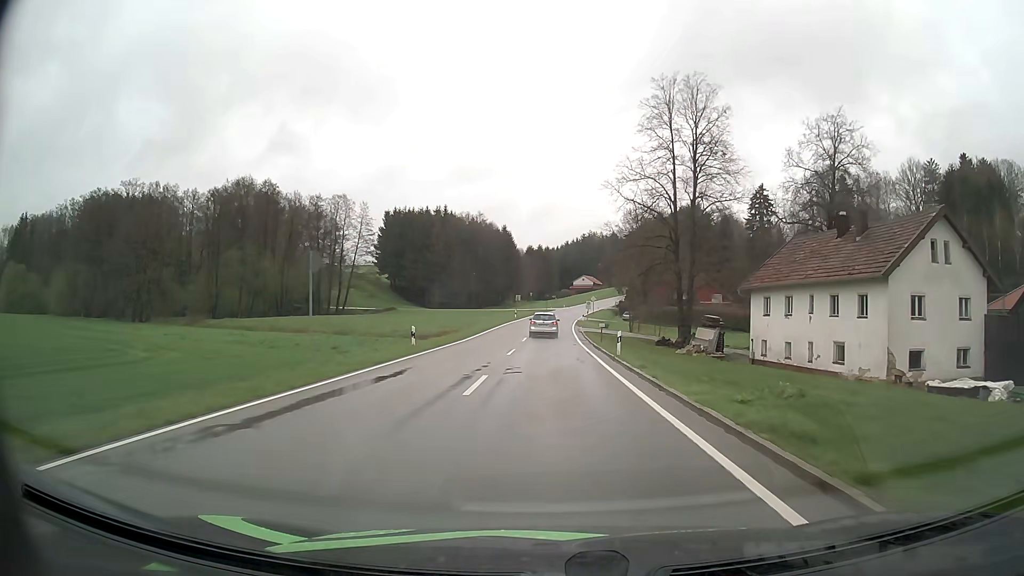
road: tertiary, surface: asphalt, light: Day
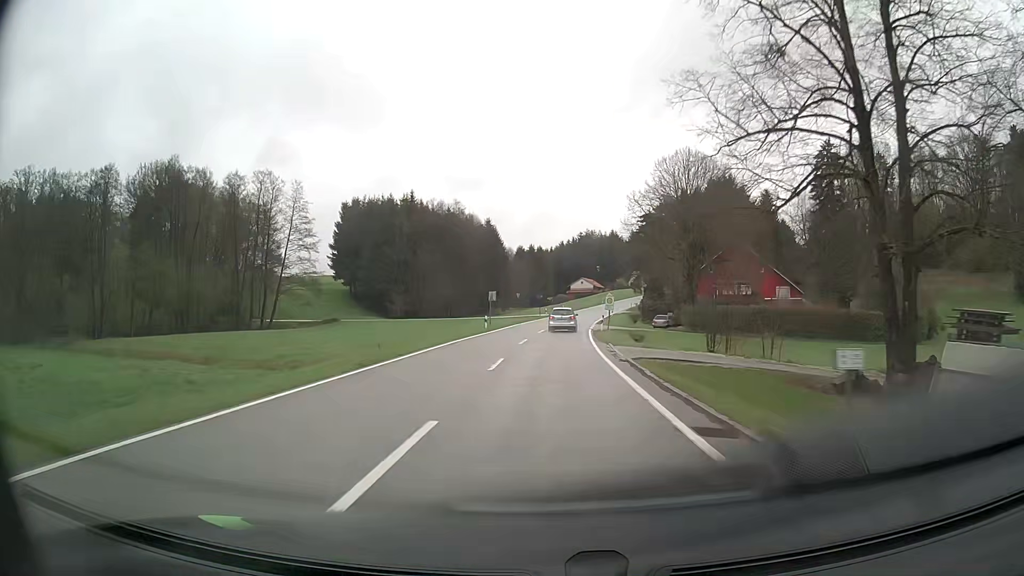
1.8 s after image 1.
(+0.1, +32.6) m; 0°
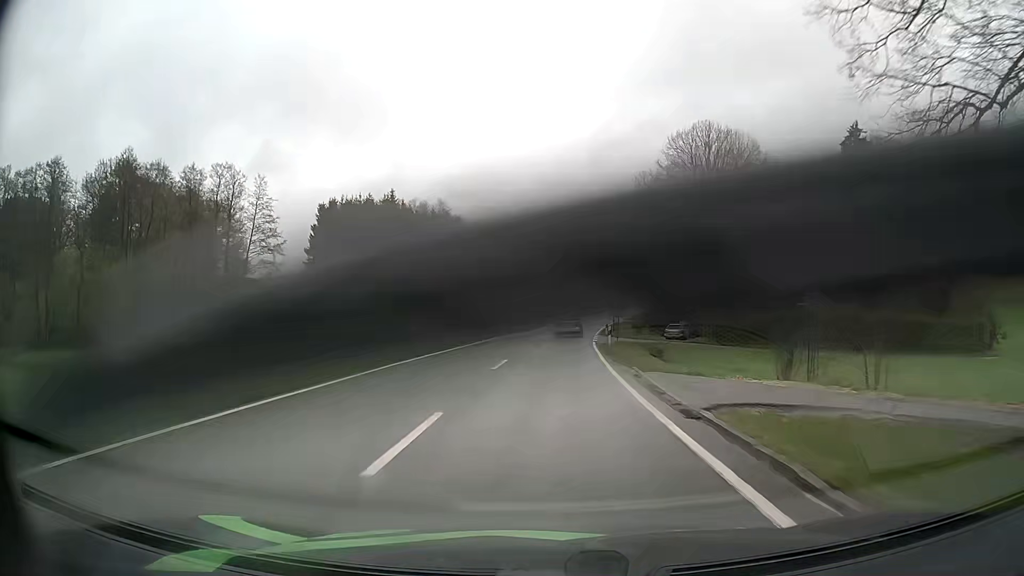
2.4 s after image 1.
(0.0, +10.9) m; +1°
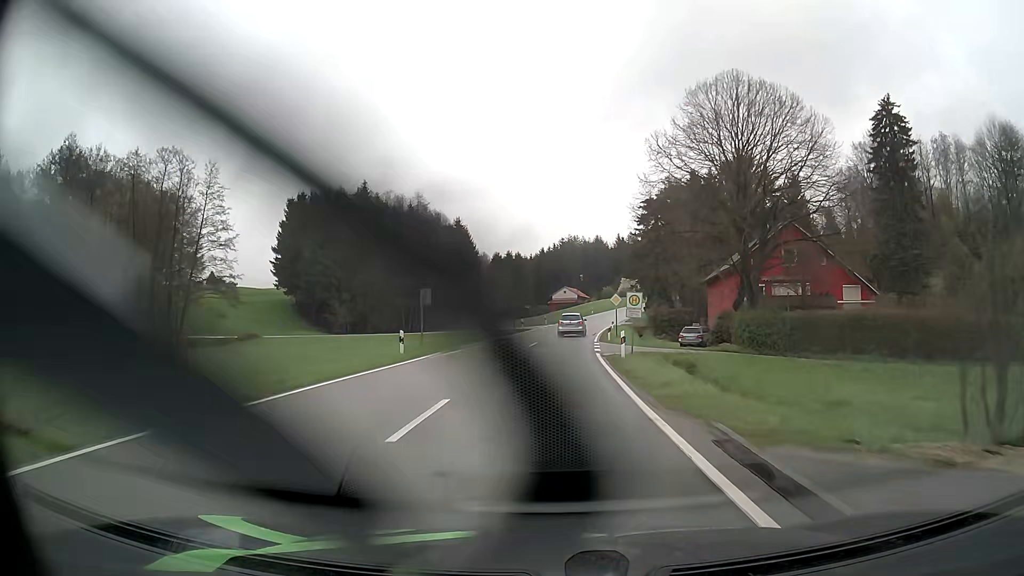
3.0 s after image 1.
(+0.1, +11.0) m; +1°
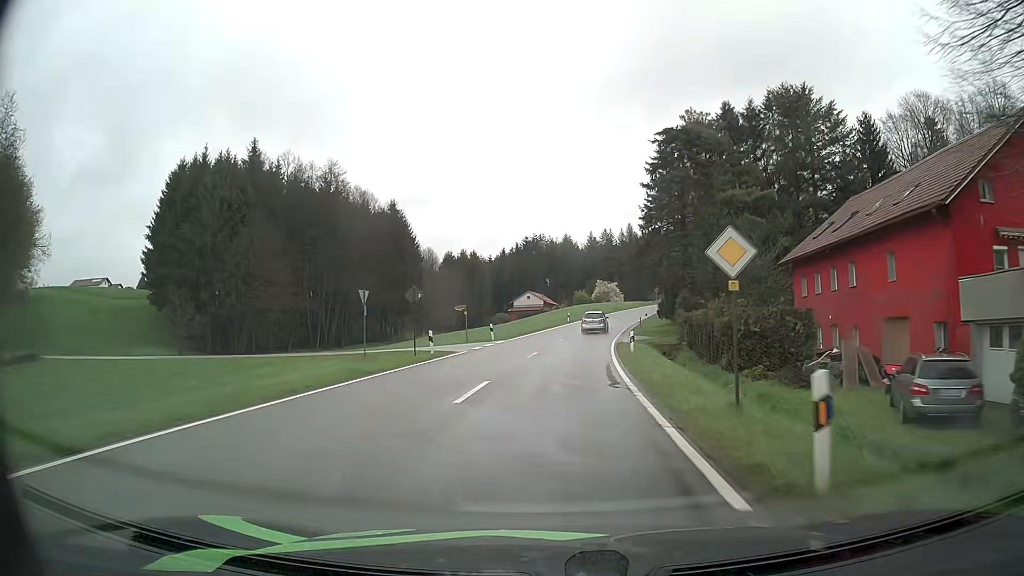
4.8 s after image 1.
(+0.9, +32.8) m; +3°
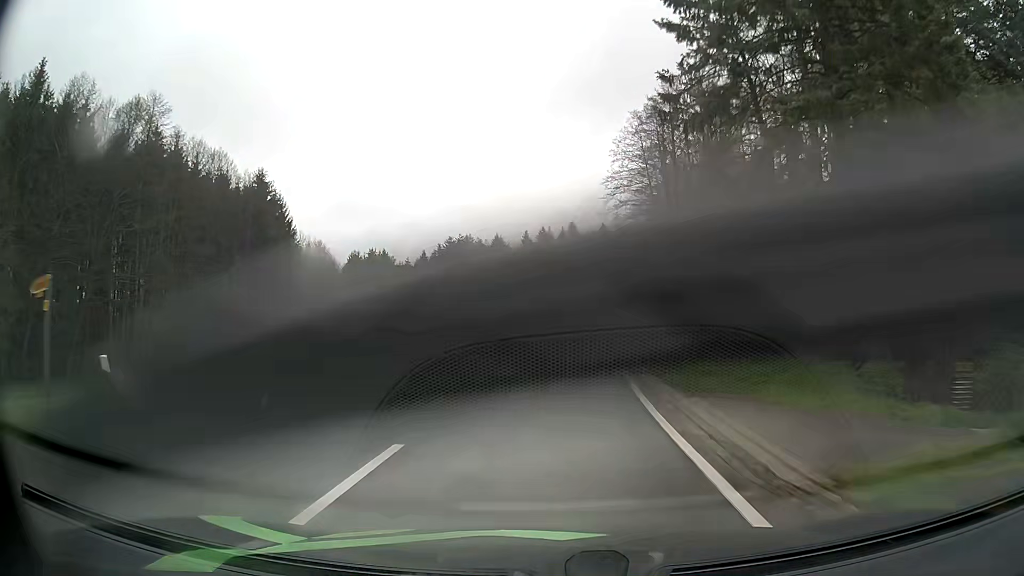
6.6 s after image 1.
(+1.5, +32.9) m; +6°
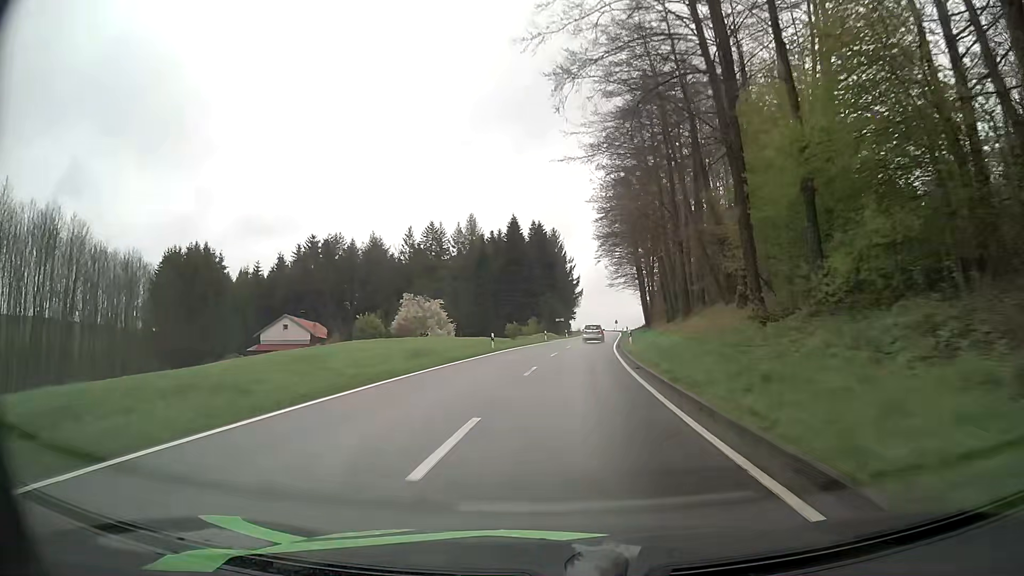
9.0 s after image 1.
(+3.0, +46.8) m; +8°
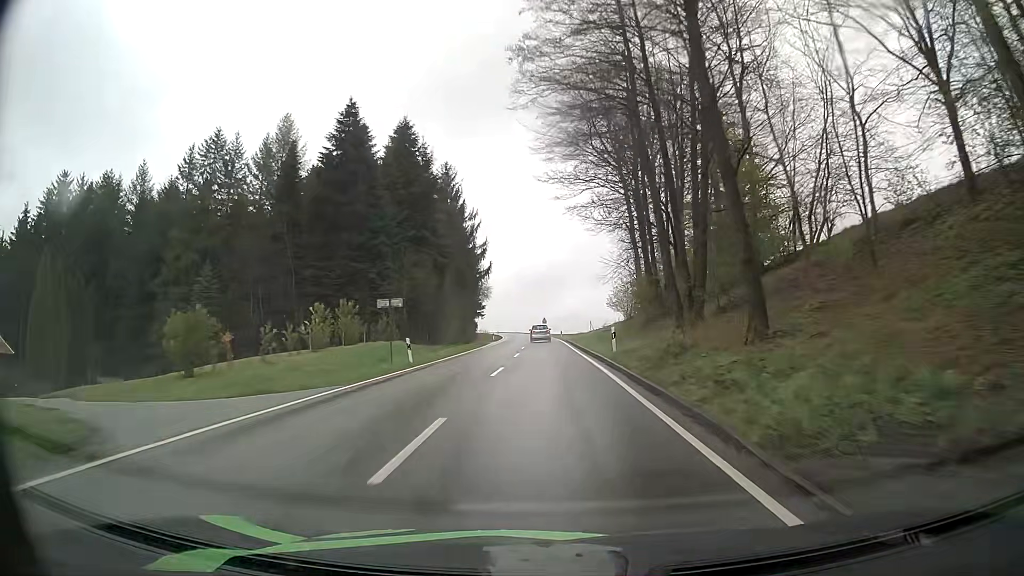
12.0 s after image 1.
(+4.8, +62.6) m; +8°
(0, +10) (0, +20) (0, +30) (0, +40) (-1, +50) (-1, +60) (-1, +70) (-2, +80) (-2, +90) (-3, +100) m
